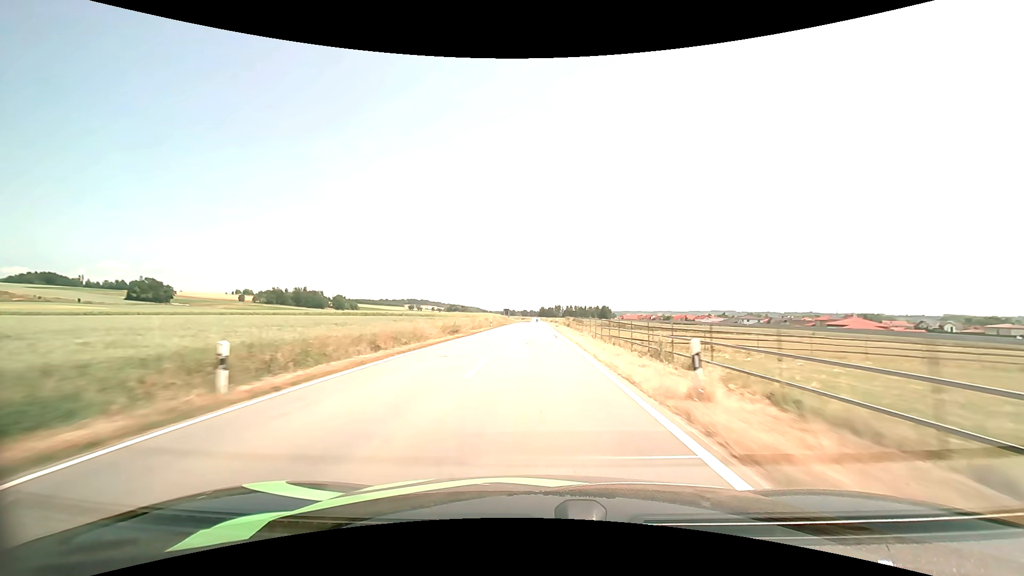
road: tertiary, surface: asphalt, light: Day
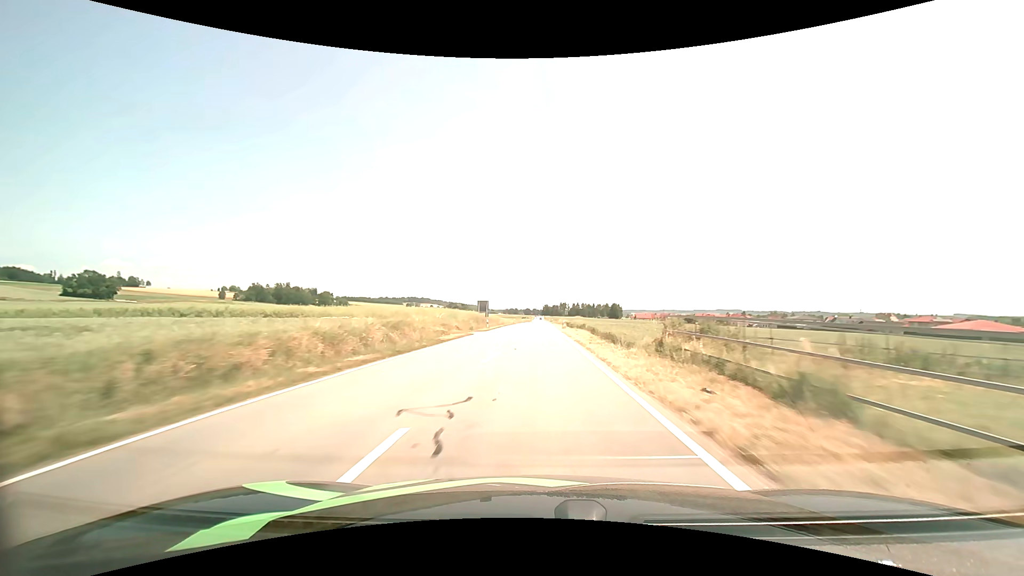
(-0.1, +58.3) m; 0°
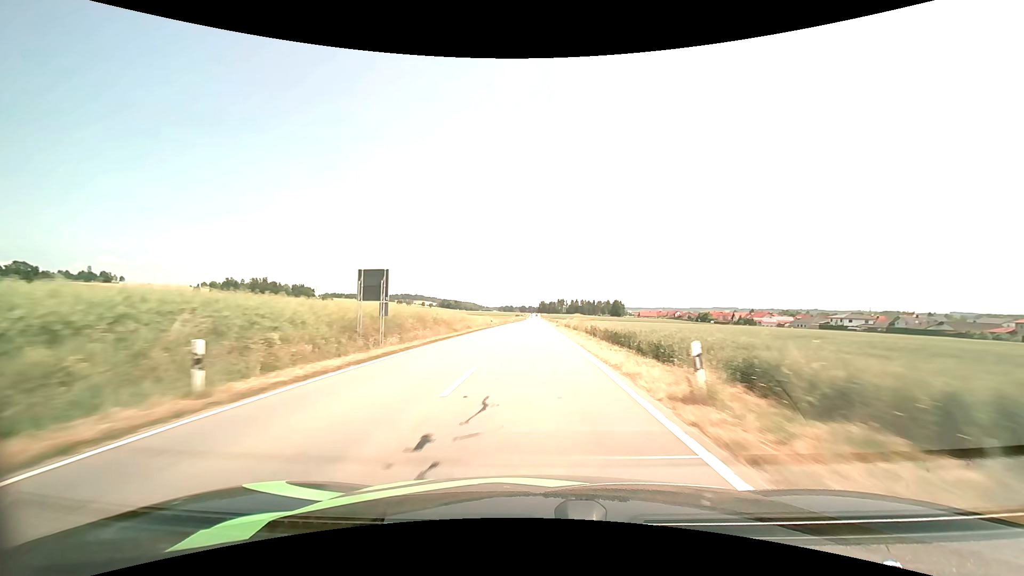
(+0.2, +43.4) m; +1°
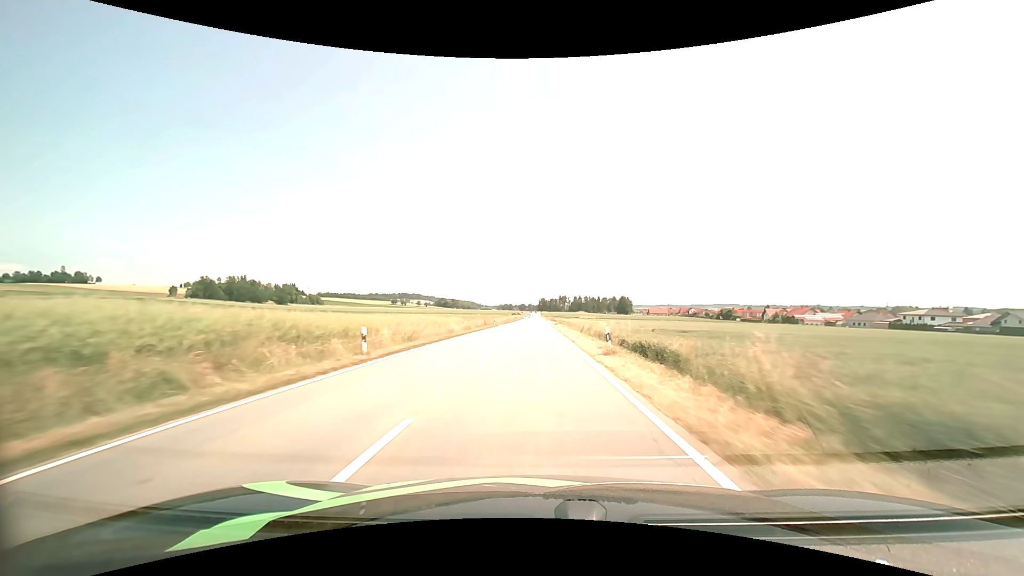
(+0.1, +43.2) m; 0°
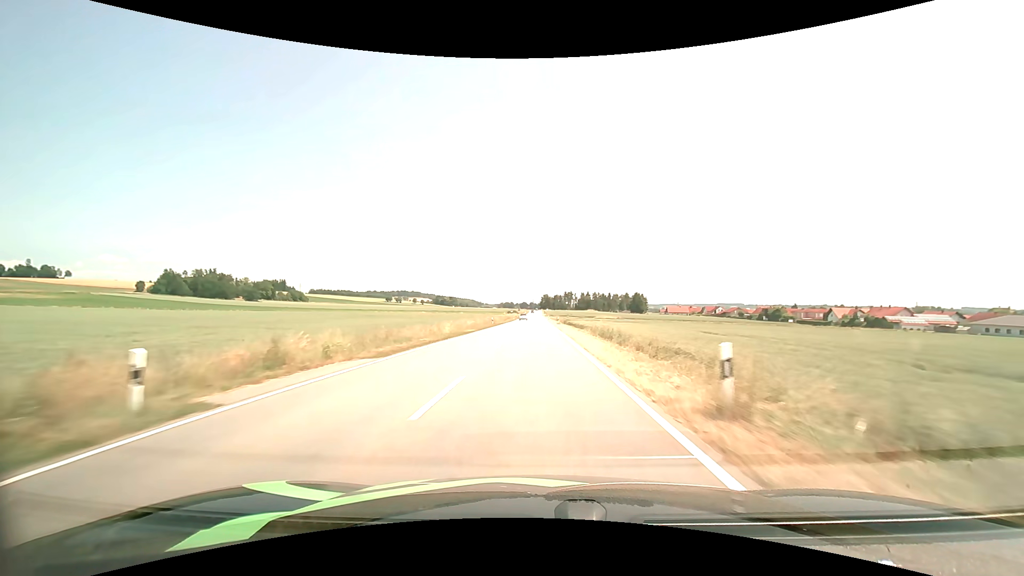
(-0.2, +57.9) m; 0°
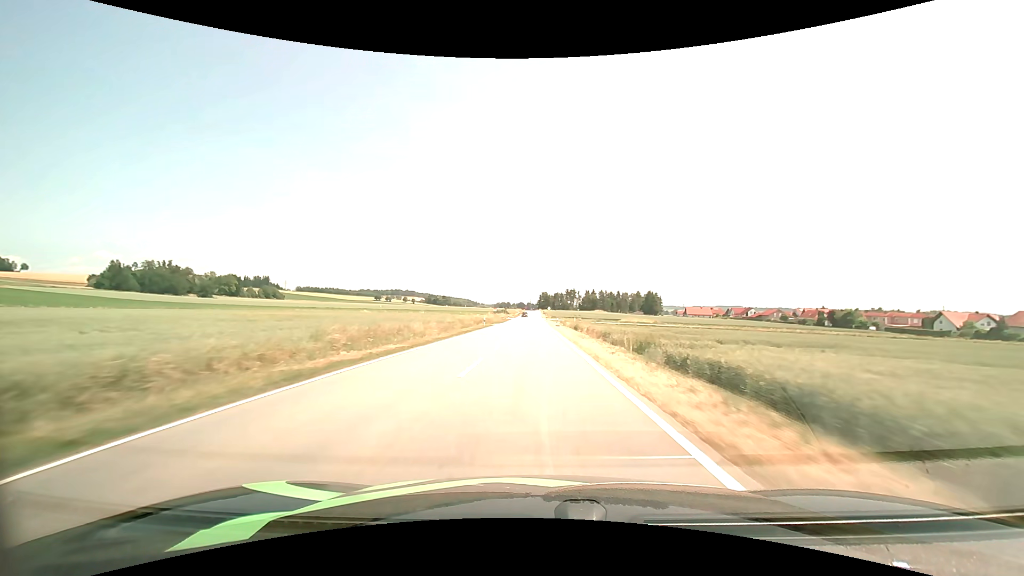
(0.0, +58.5) m; 0°
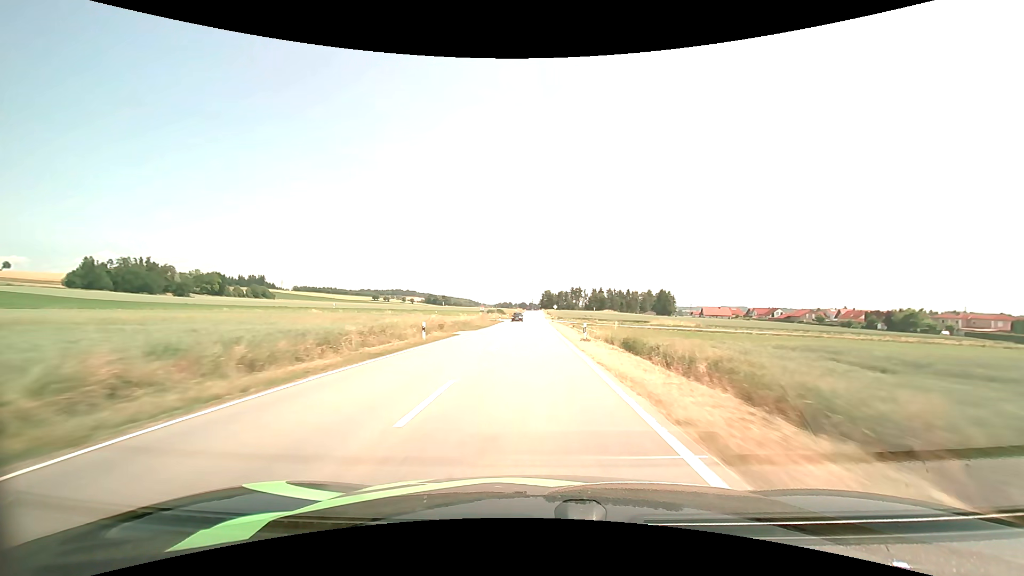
(-0.1, +29.3) m; 0°
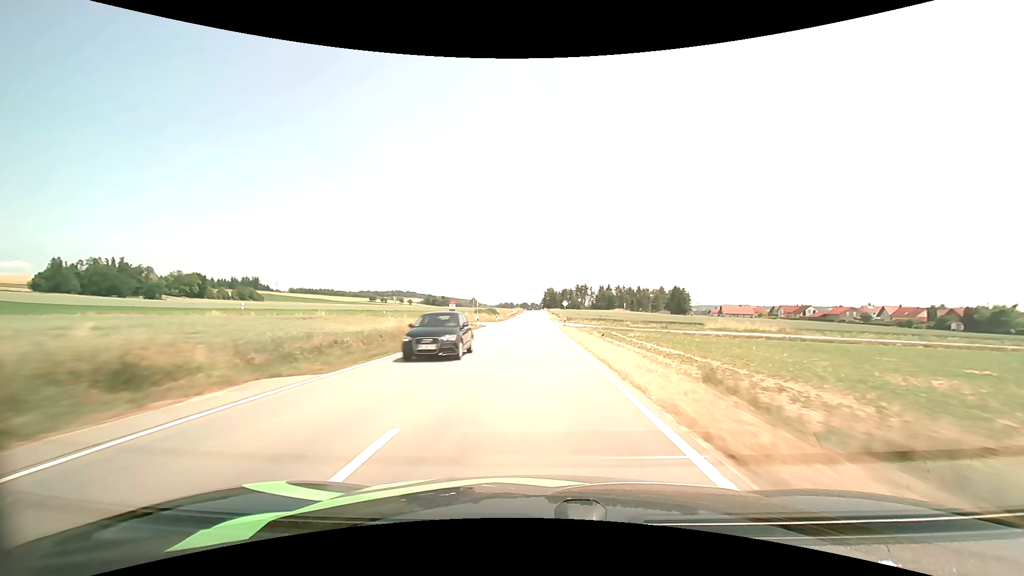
(0.0, +29.3) m; 0°
(0, +10) (0, +20) (0, +30) (0, +40) (0, +50) (0, +60) (0, +70) (0, +80) (0, +90) (0, +100) m
